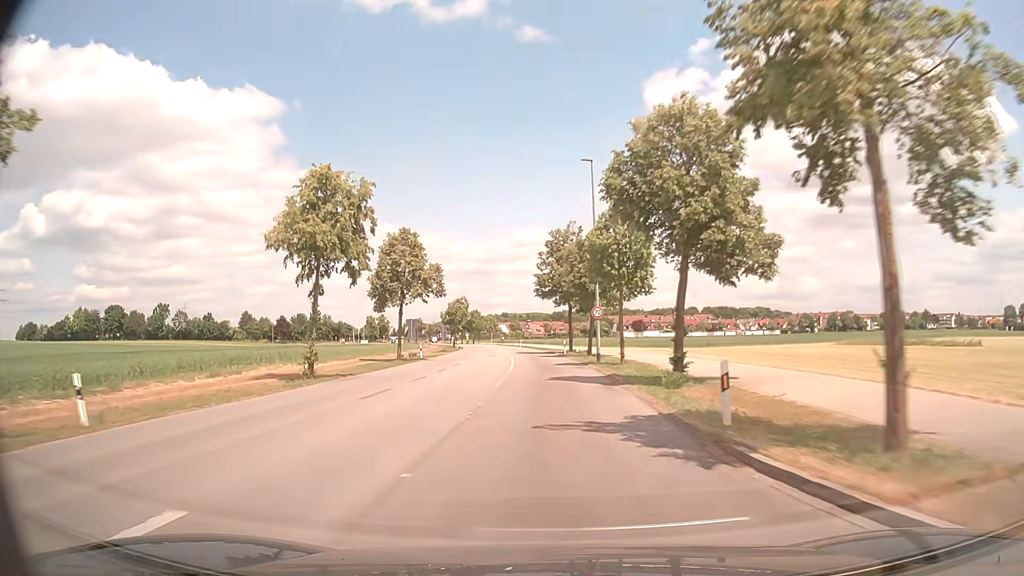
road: tertiary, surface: asphalt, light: Day
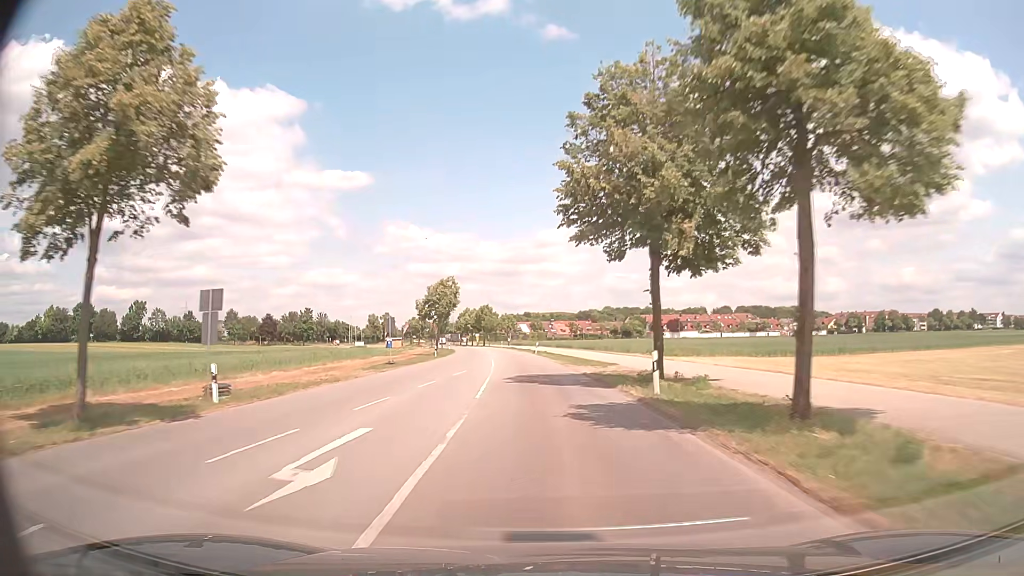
(-0.6, +34.9) m; -2°
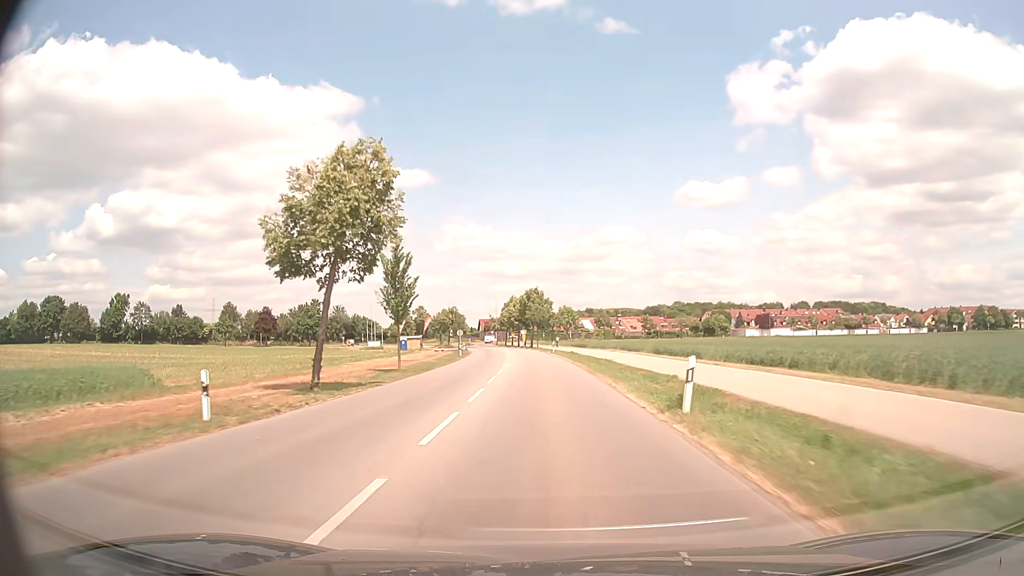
(-2.1, +47.2) m; -5°
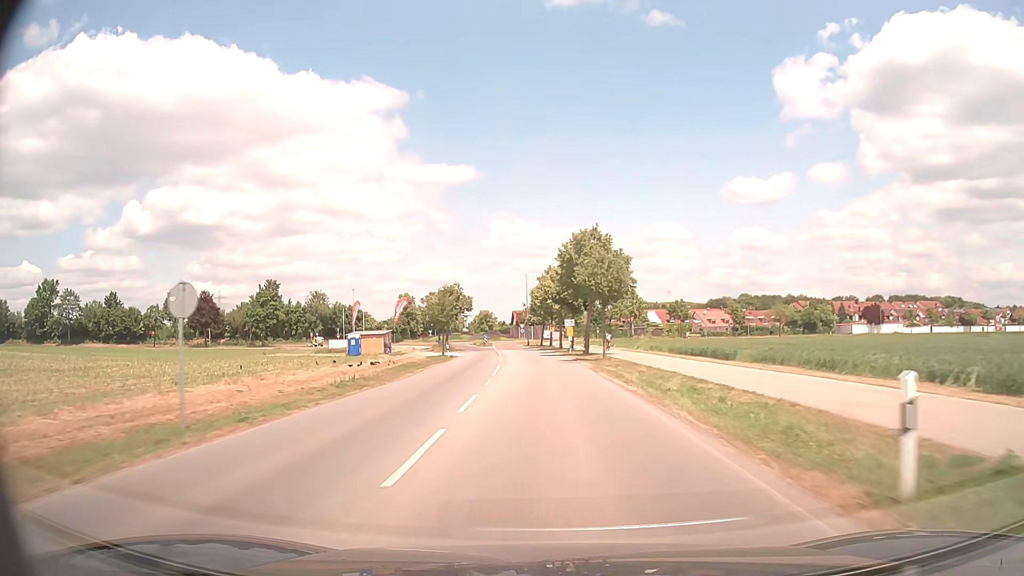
(-1.9, +56.3) m; -4°
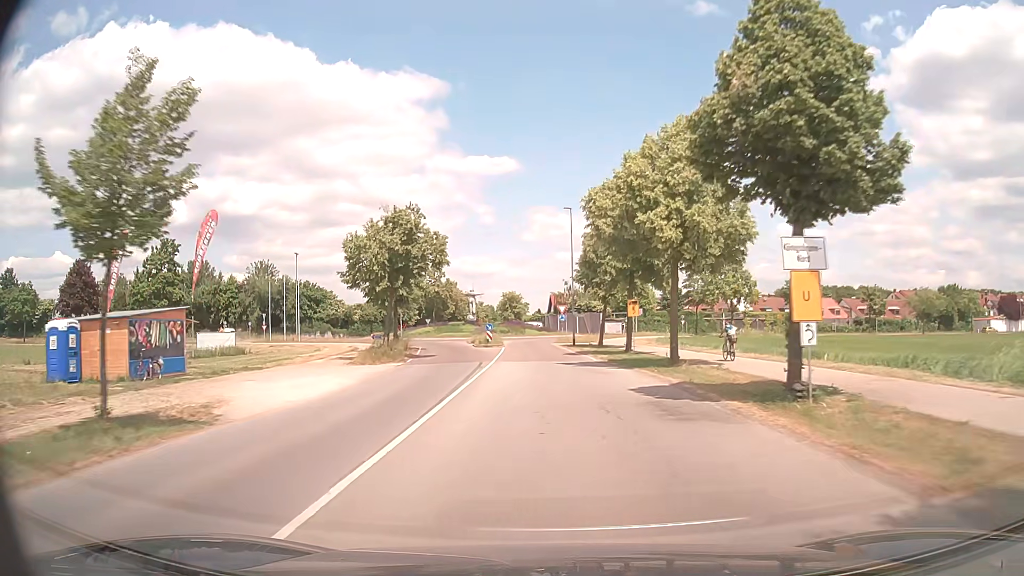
(-1.9, +50.3) m; -3°
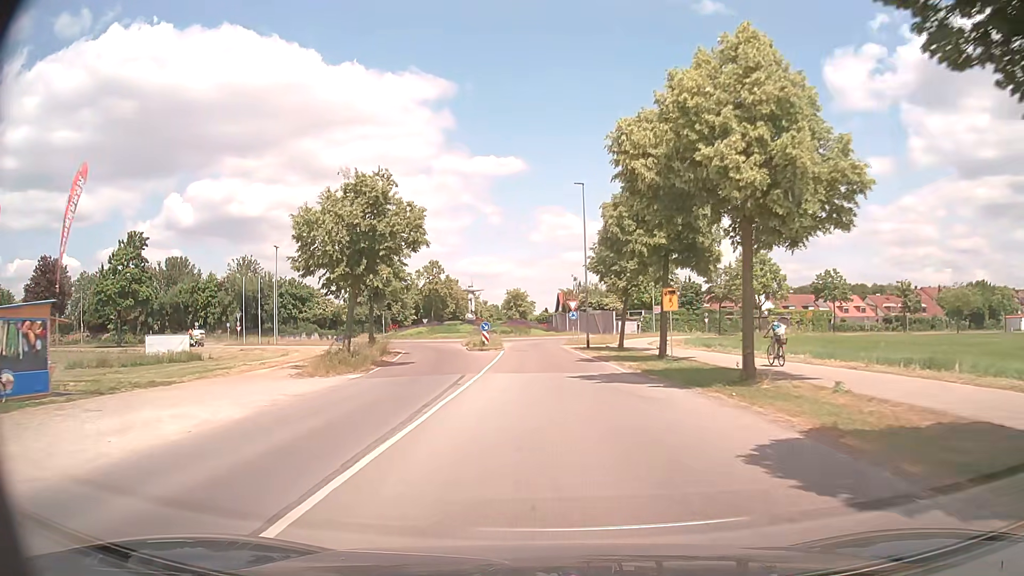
(-0.1, +8.9) m; -1°
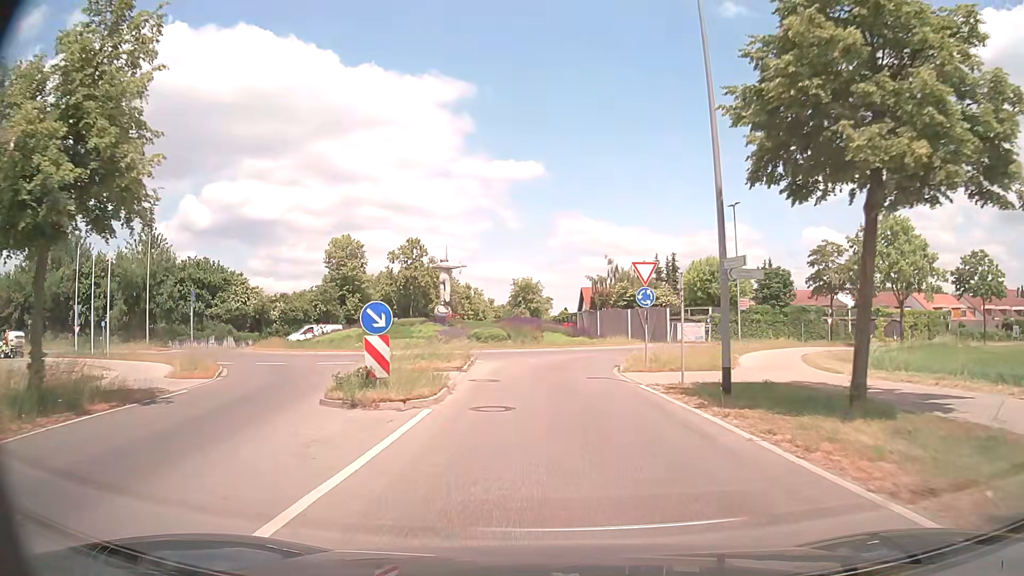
(-0.4, +29.8) m; -1°
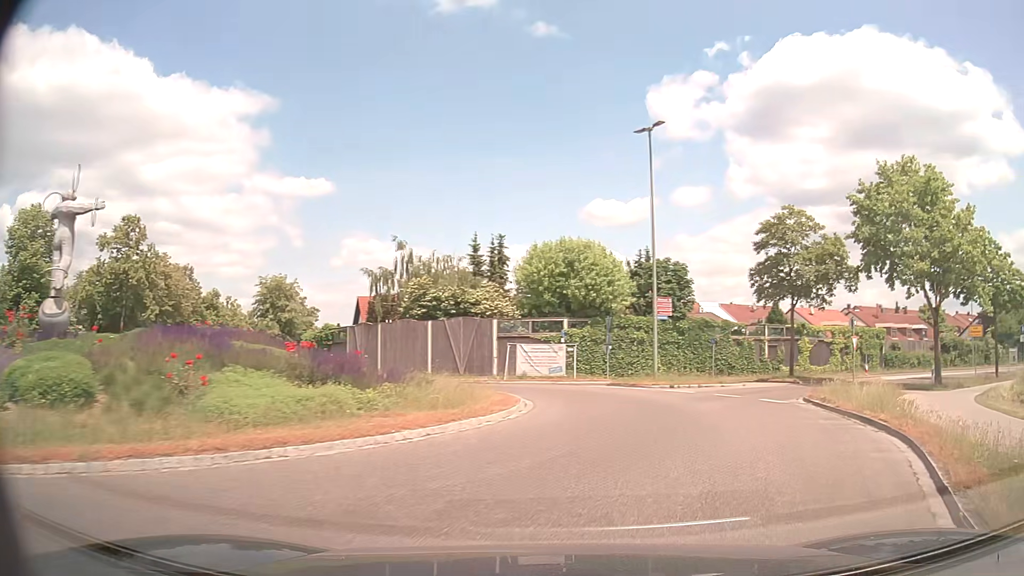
(+1.1, +25.6) m; +17°
(+2, +10) (+1, +20) (-4, +28) (-12, +35) (-19, +42) (-24, +50) (-28, +59) (-30, +69) (-33, +79) (-36, +88) m
